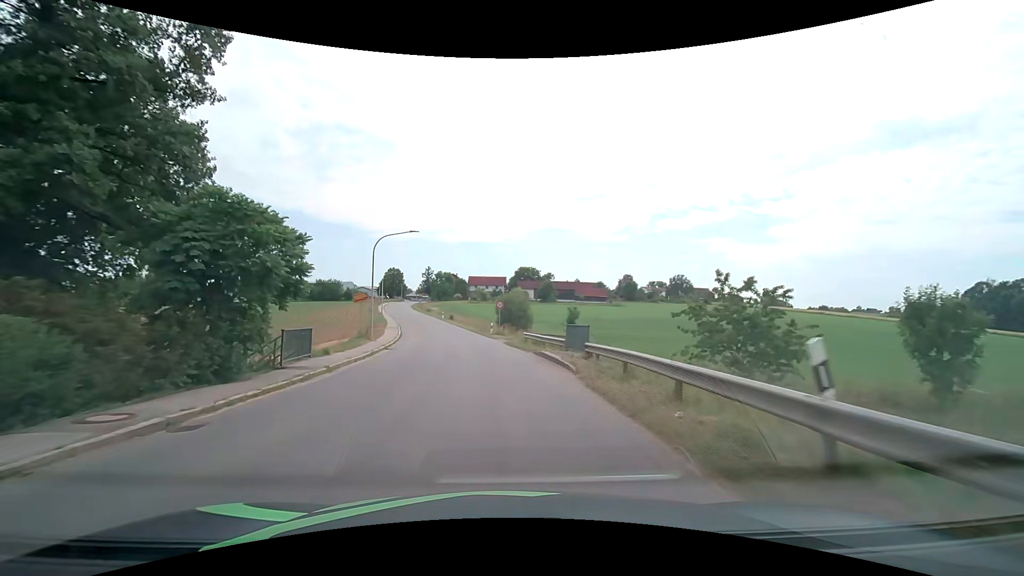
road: tertiary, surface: asphalt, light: Day
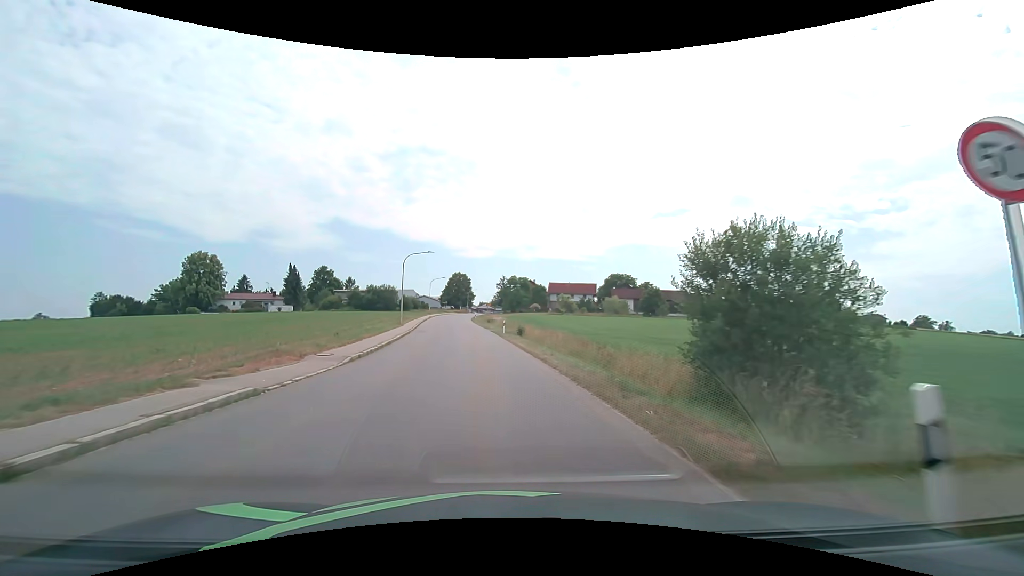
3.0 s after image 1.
(-3.1, +37.4) m; -9°
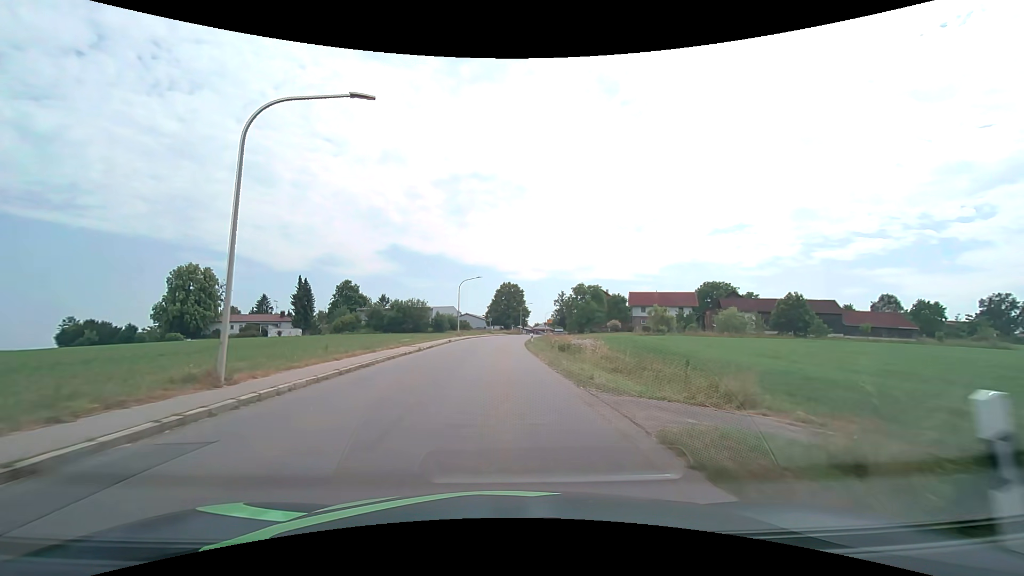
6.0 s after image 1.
(-2.3, +36.9) m; -6°
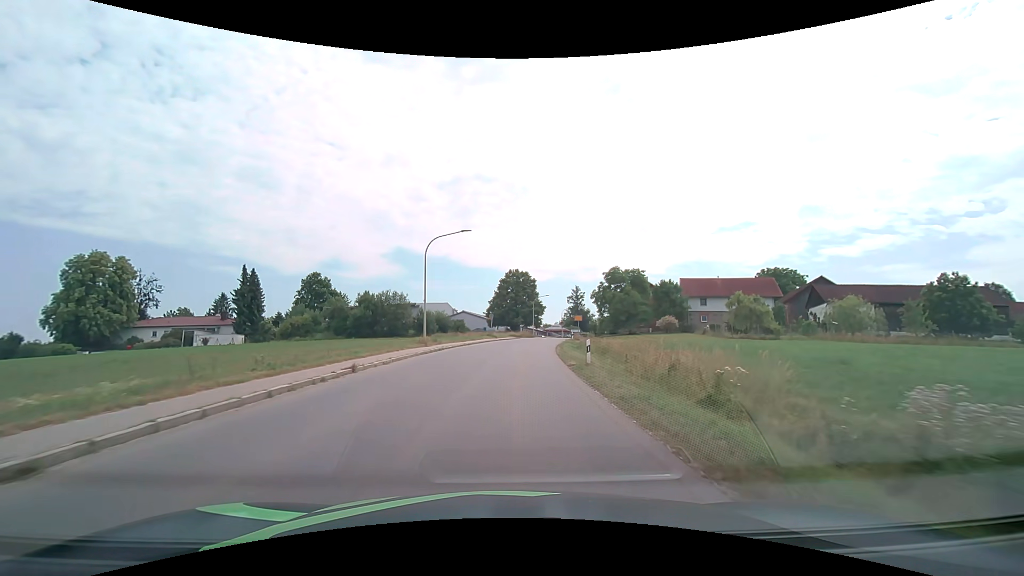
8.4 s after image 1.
(-0.3, +29.5) m; 0°
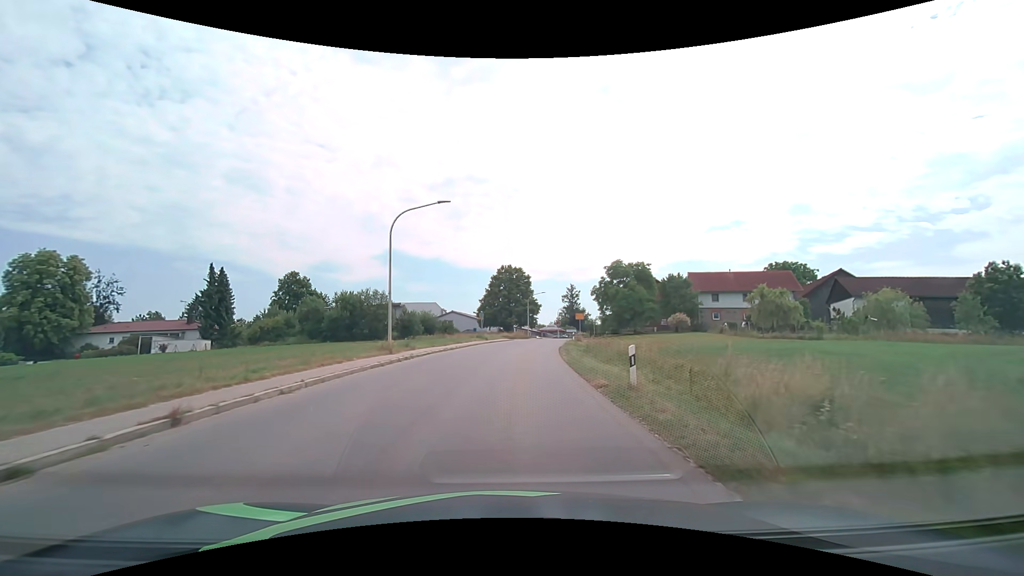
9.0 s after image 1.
(0.0, +7.5) m; +1°
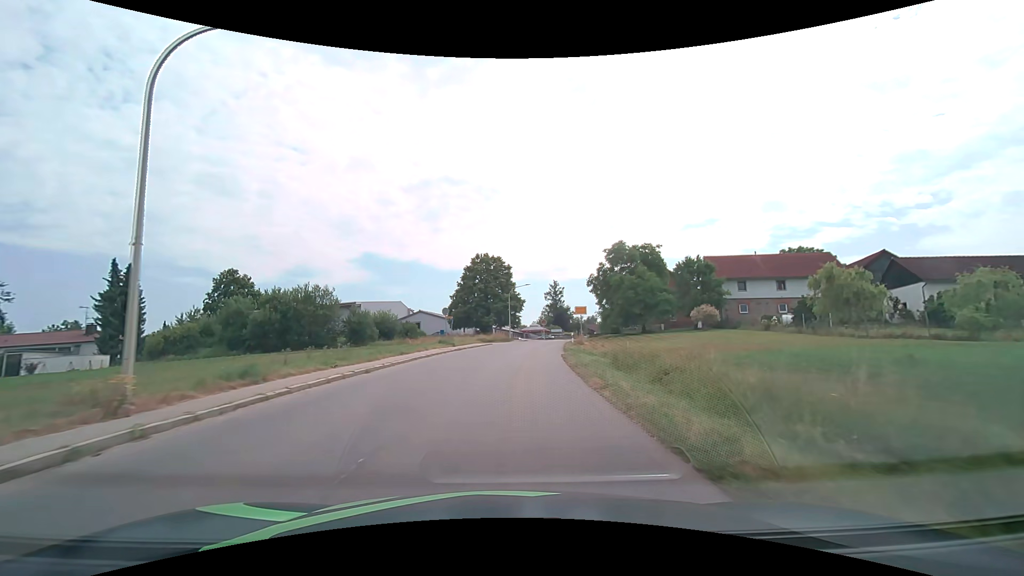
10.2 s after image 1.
(+0.3, +15.0) m; +2°
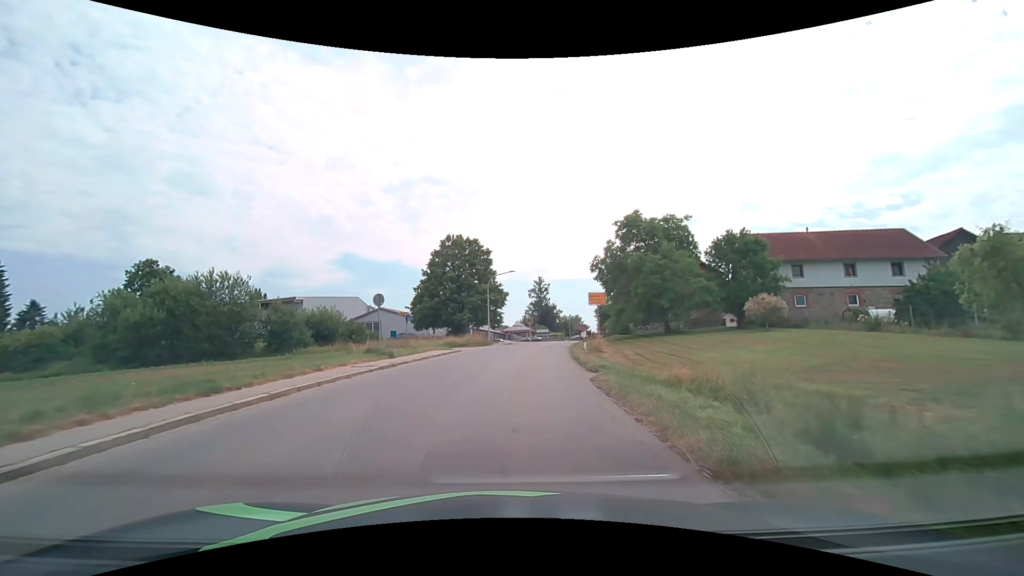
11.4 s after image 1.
(+0.3, +15.1) m; +2°
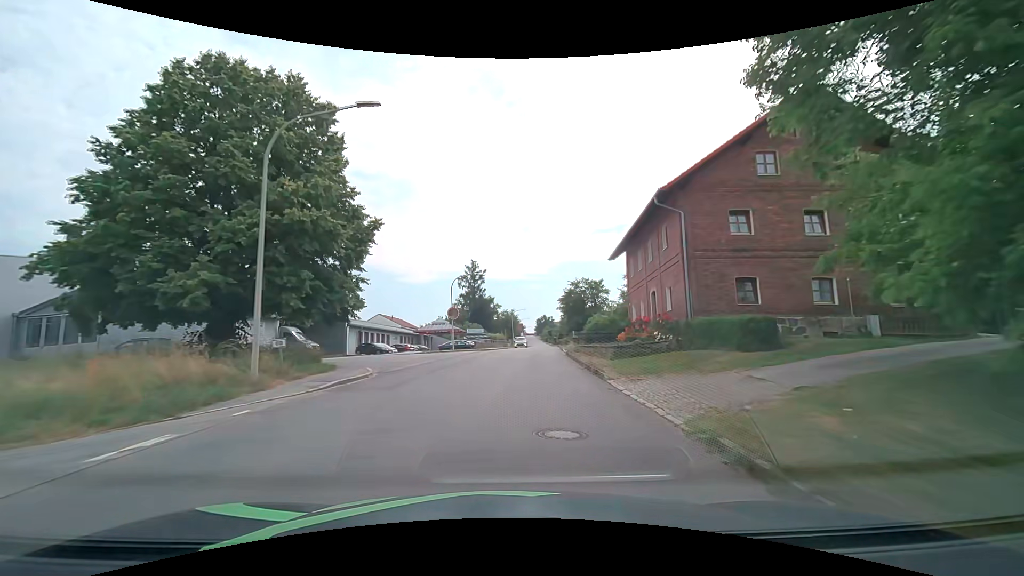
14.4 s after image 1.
(+2.5, +37.9) m; +8°
(0, +10) (+1, +20) (+1, +30) (+2, +40) (+3, +50) (+3, +60) (+4, +70) (+5, +80) (+6, +90) (+7, +100) m
